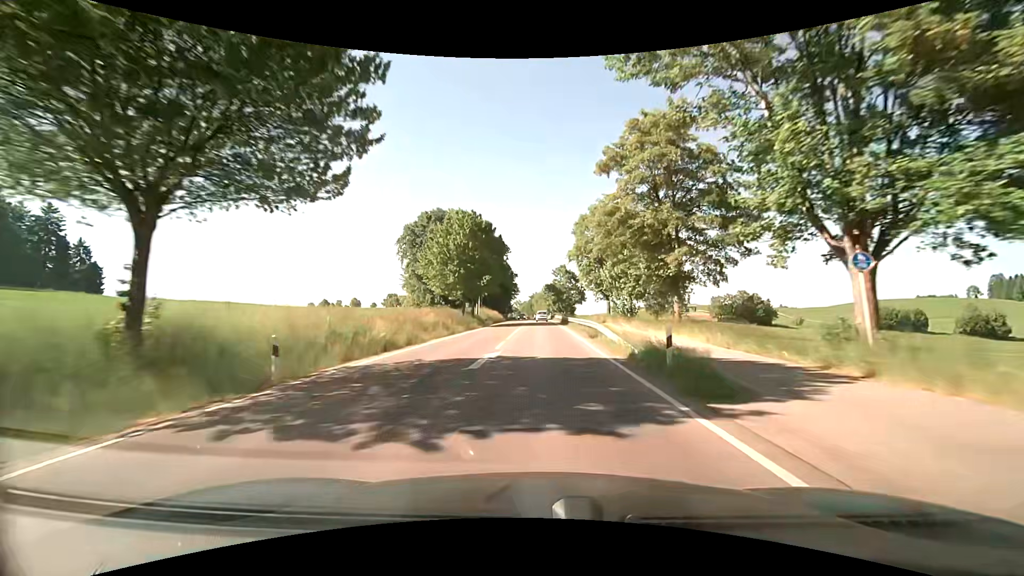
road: primary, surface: asphalt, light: Day
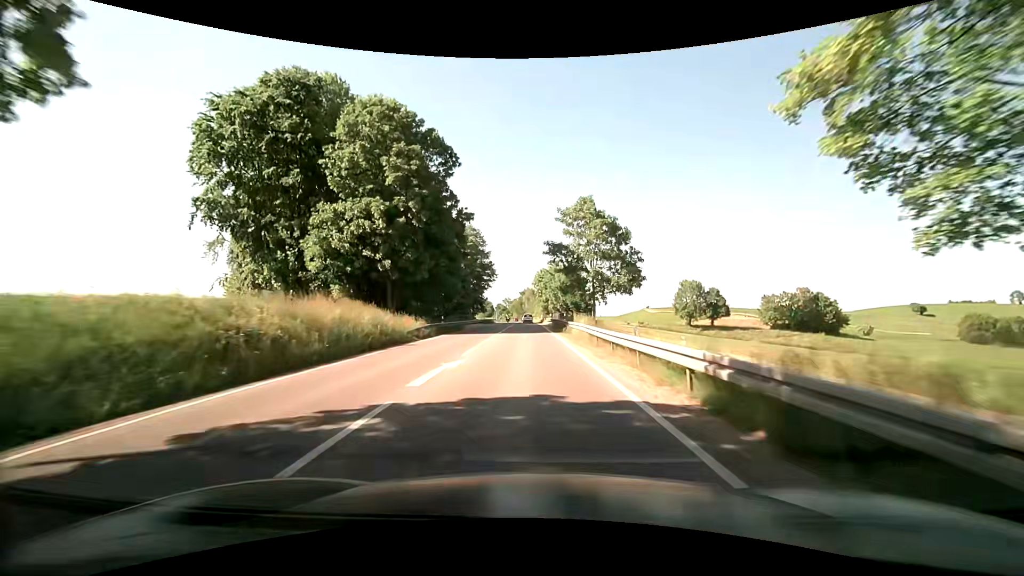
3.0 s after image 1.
(+1.9, +57.0) m; +3°
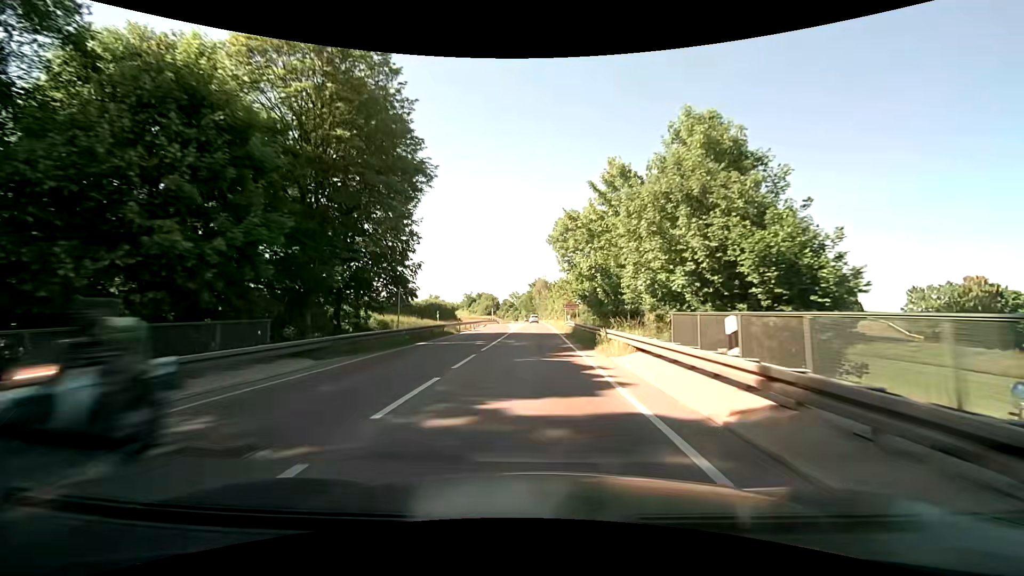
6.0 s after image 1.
(-0.2, +57.2) m; -1°
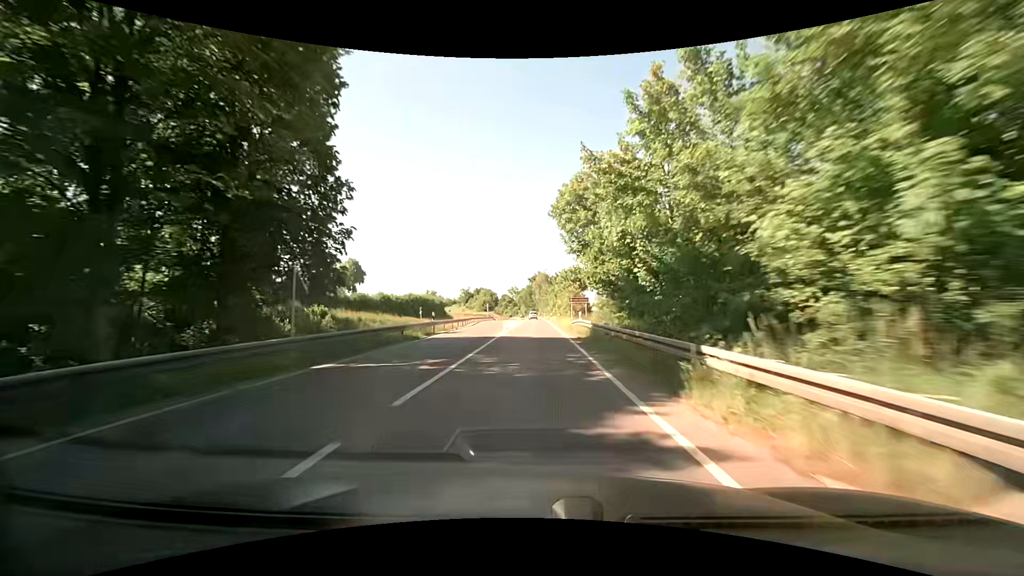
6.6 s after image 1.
(0.0, +11.4) m; 0°
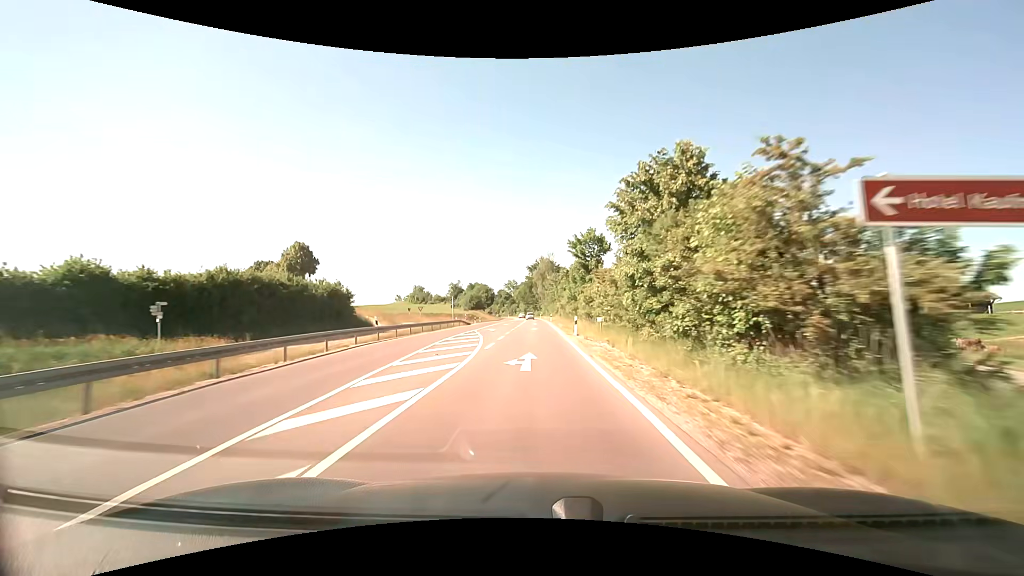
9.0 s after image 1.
(+0.3, +45.6) m; 0°
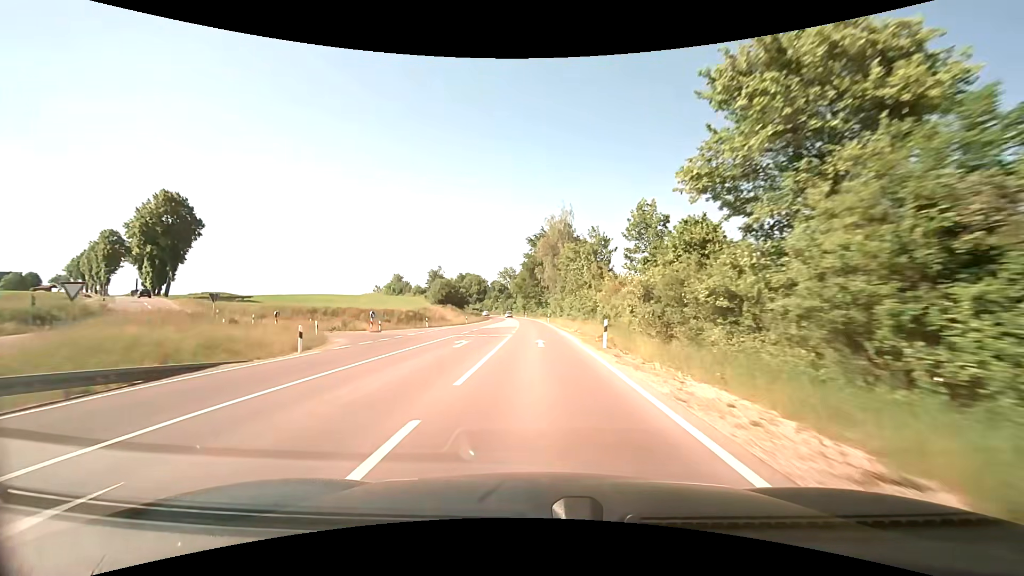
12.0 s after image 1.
(-0.4, +57.3) m; 0°
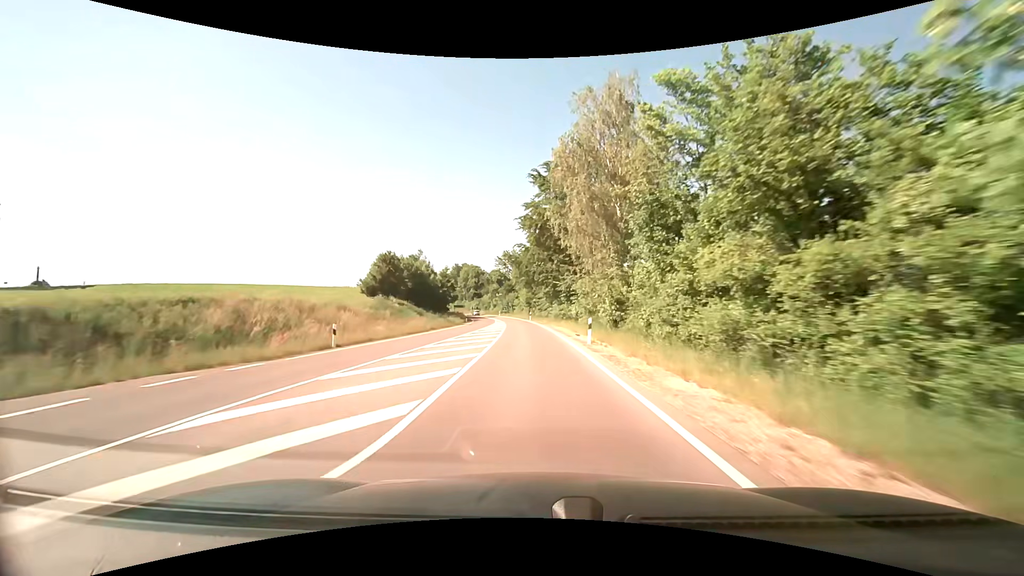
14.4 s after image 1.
(-0.3, +46.5) m; -1°
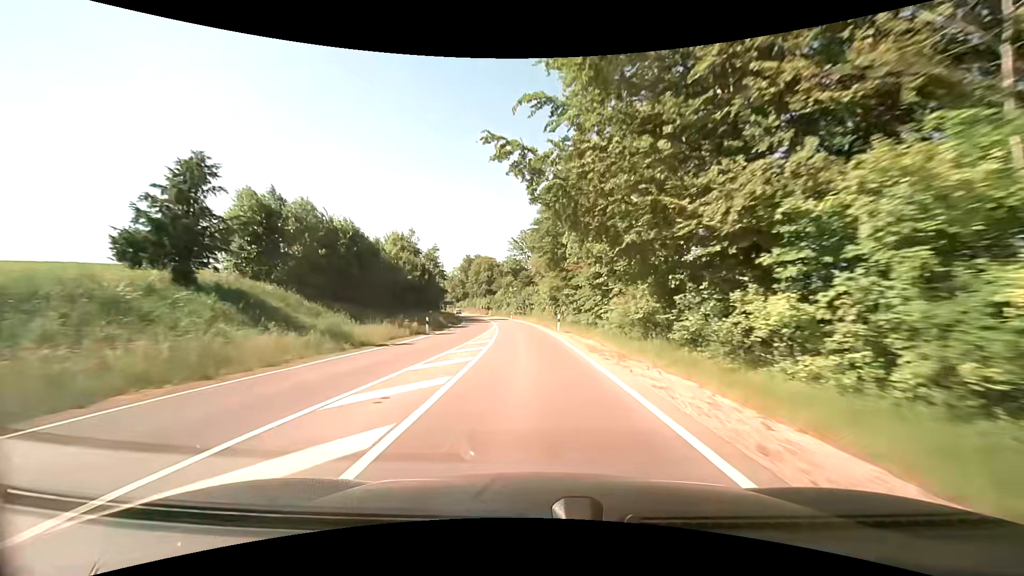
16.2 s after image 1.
(-0.7, +35.6) m; -2°
(0, +10) (0, +20) (0, +30) (-1, +40) (-1, +50) (-2, +60) (-3, +70) (-5, +80) (-6, +90) (-8, +100) m
